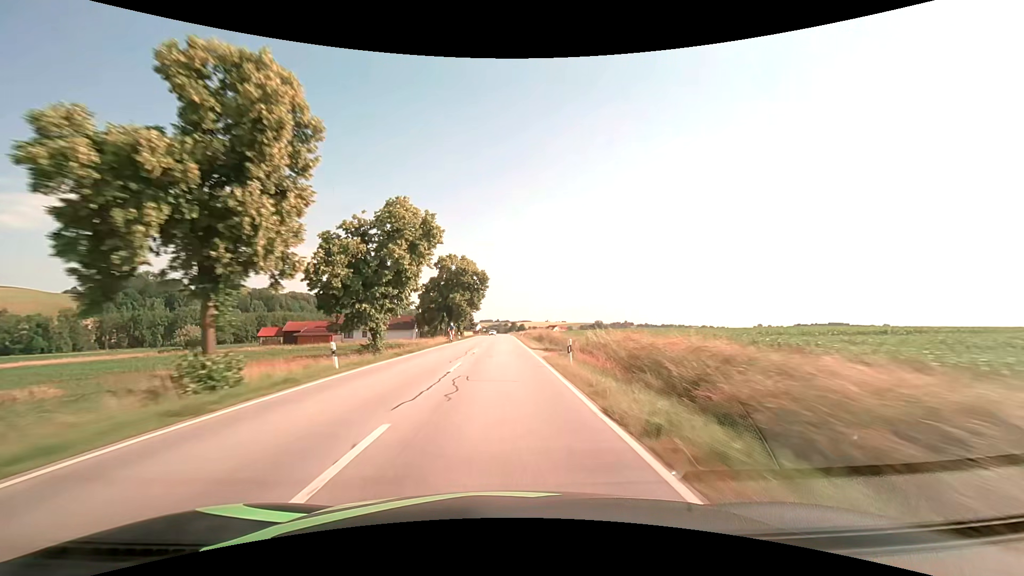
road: secondary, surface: asphalt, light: Day
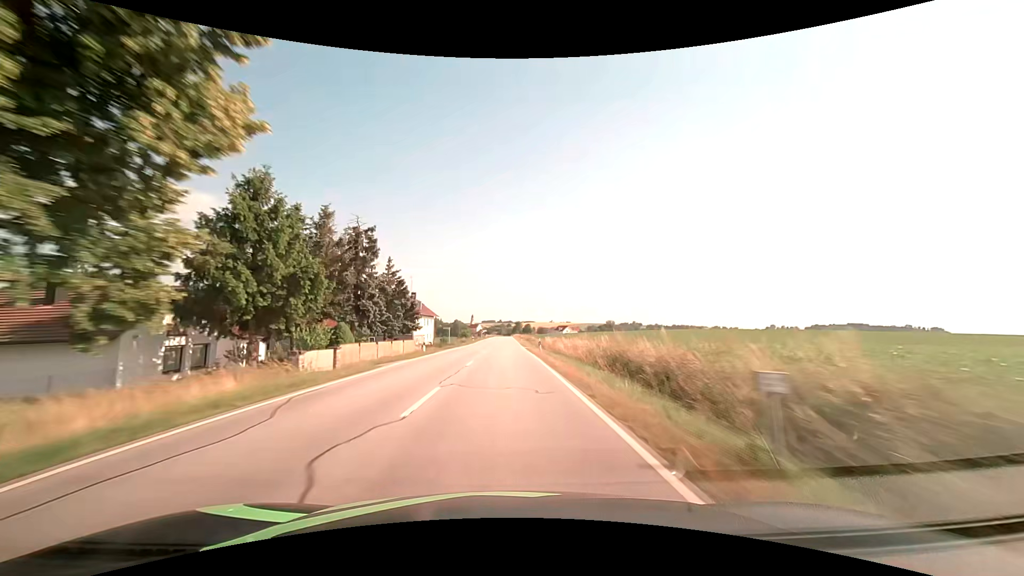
(-0.2, +79.0) m; 0°
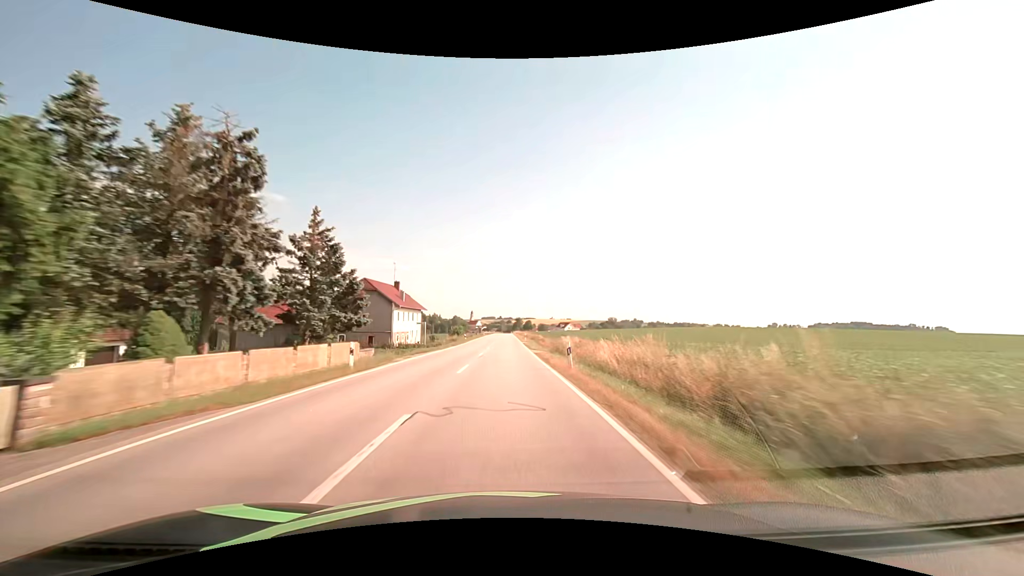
(-0.1, +15.8) m; 0°
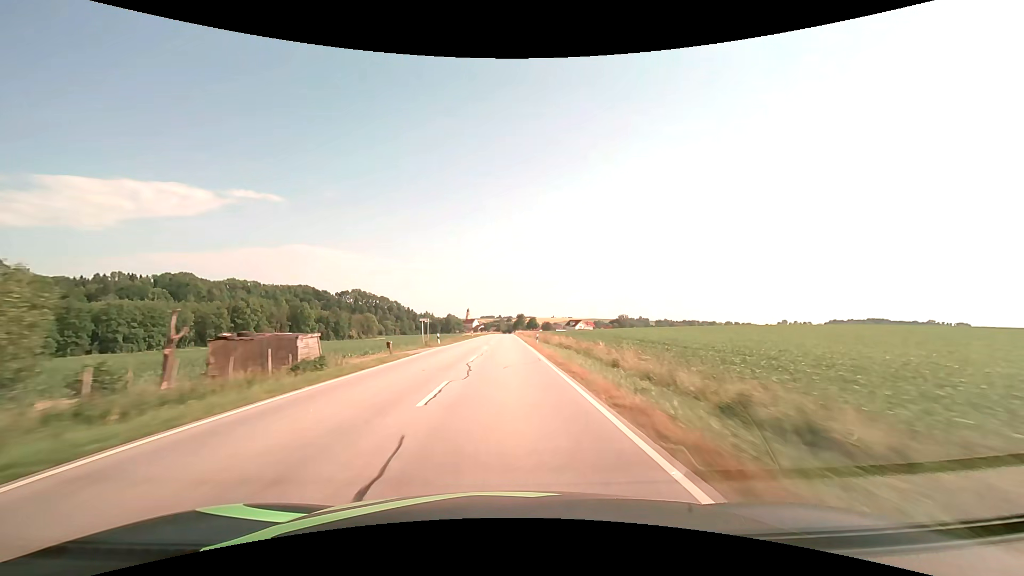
(+0.2, +79.3) m; 0°
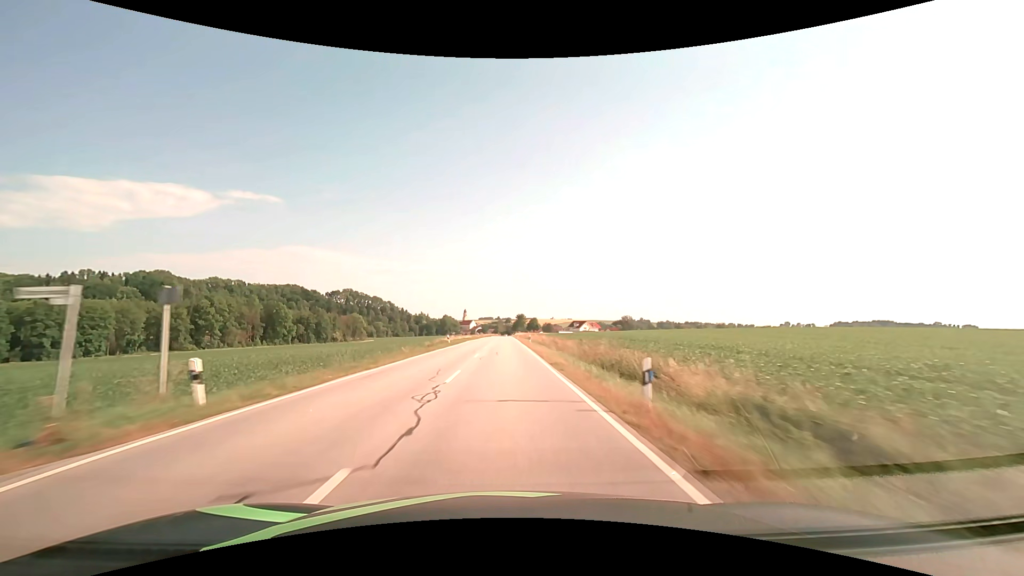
(+0.1, +31.7) m; 0°
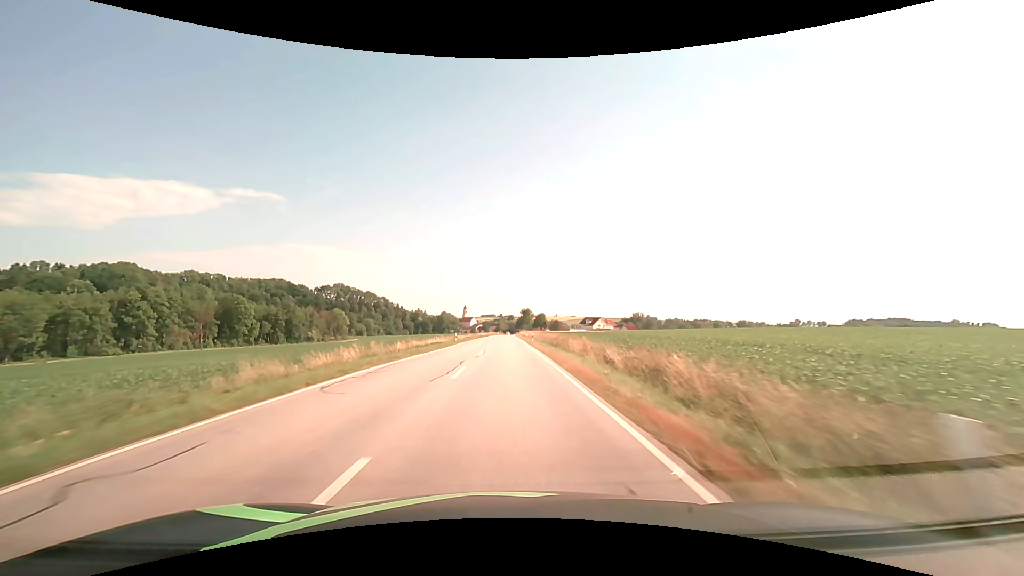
(-0.2, +47.5) m; 0°
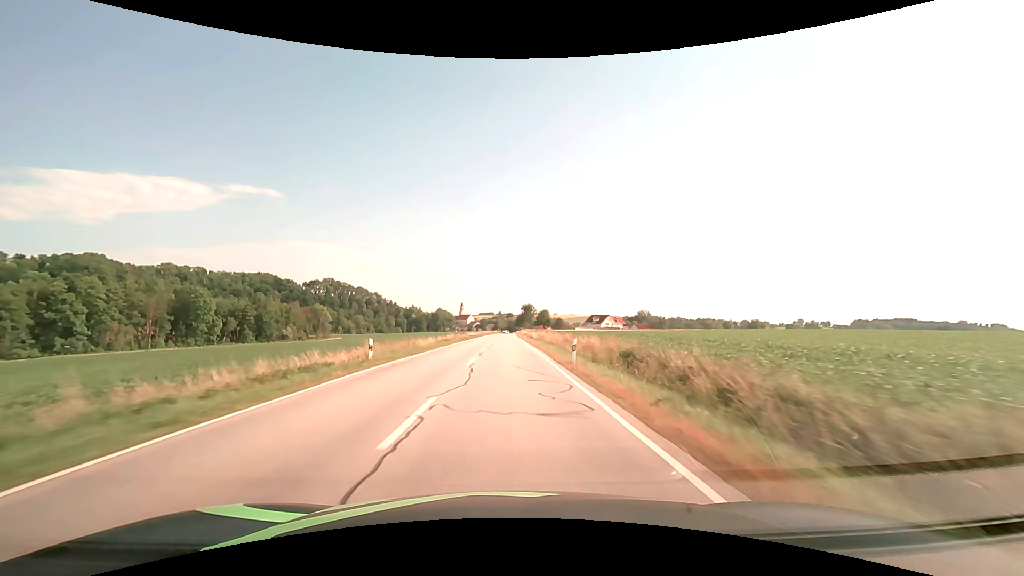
(0.0, +31.7) m; 0°
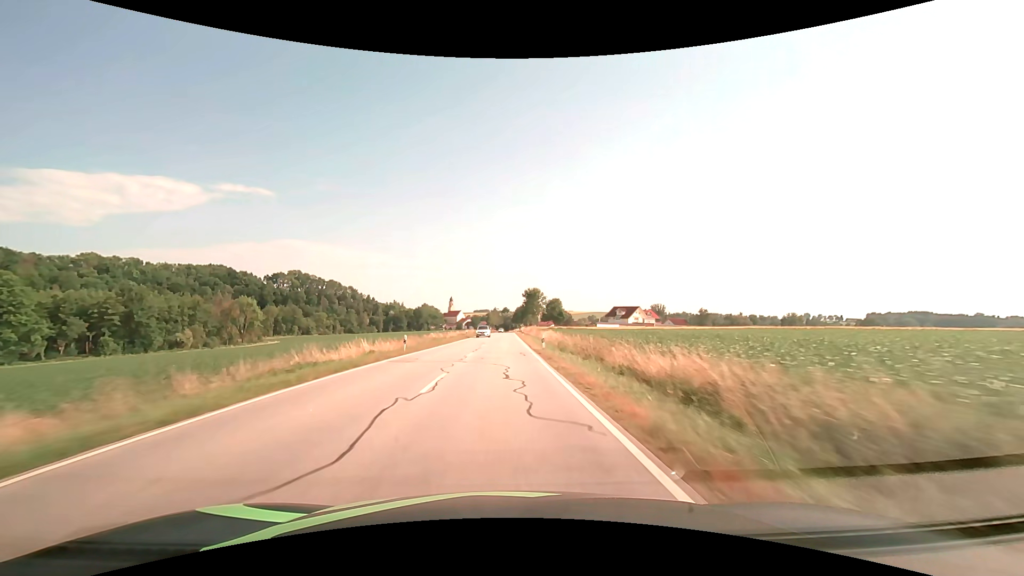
(+0.5, +79.3) m; +1°
(0, +10) (0, +20) (0, +30) (0, +40) (0, +50) (0, +60) (0, +70) (0, +80) (0, +90) (0, +100) m
